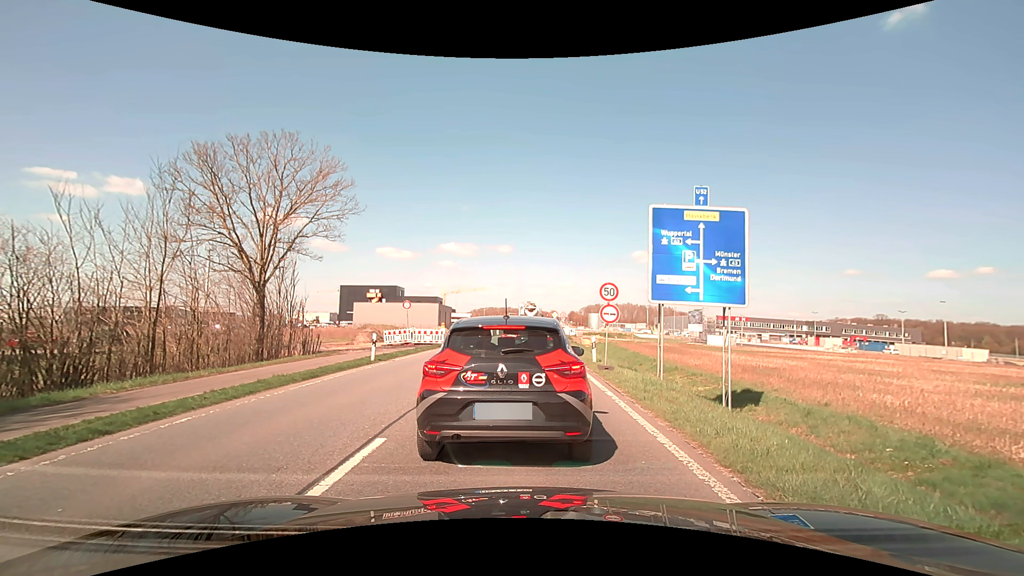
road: primary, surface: asphalt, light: Day
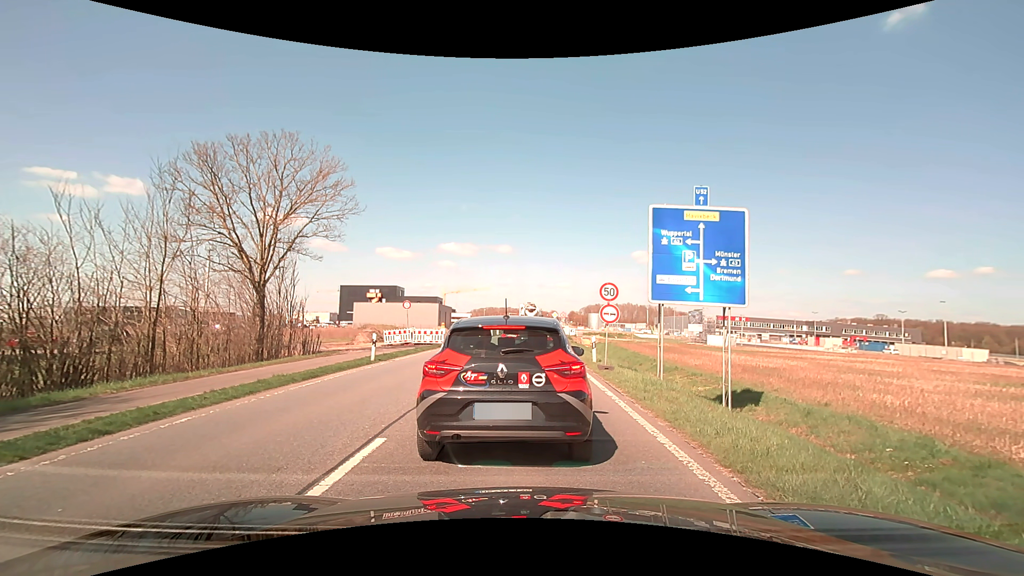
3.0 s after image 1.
(0.0, 0.0) m; 0°
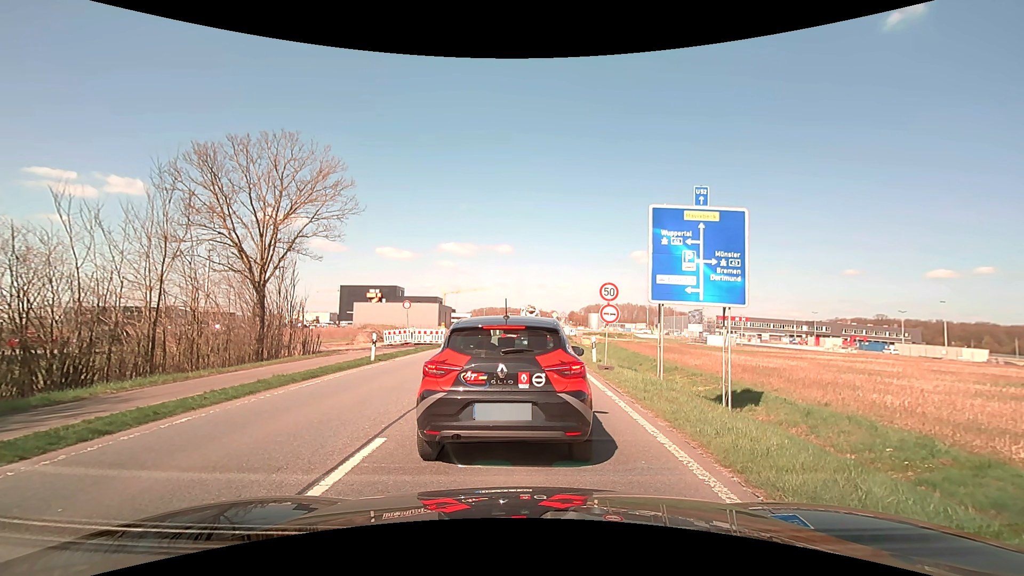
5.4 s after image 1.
(0.0, 0.0) m; 0°
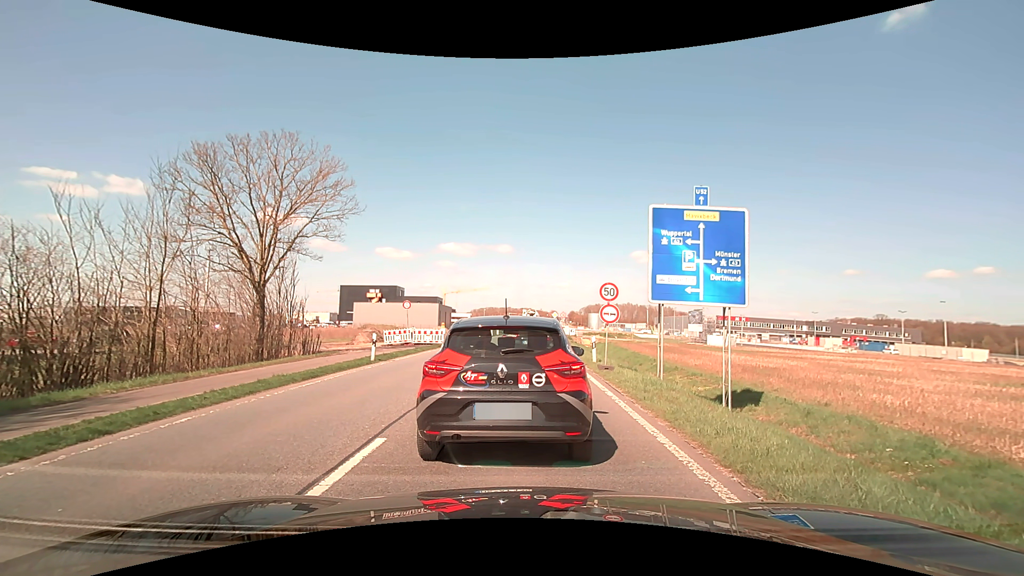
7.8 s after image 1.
(0.0, 0.0) m; 0°
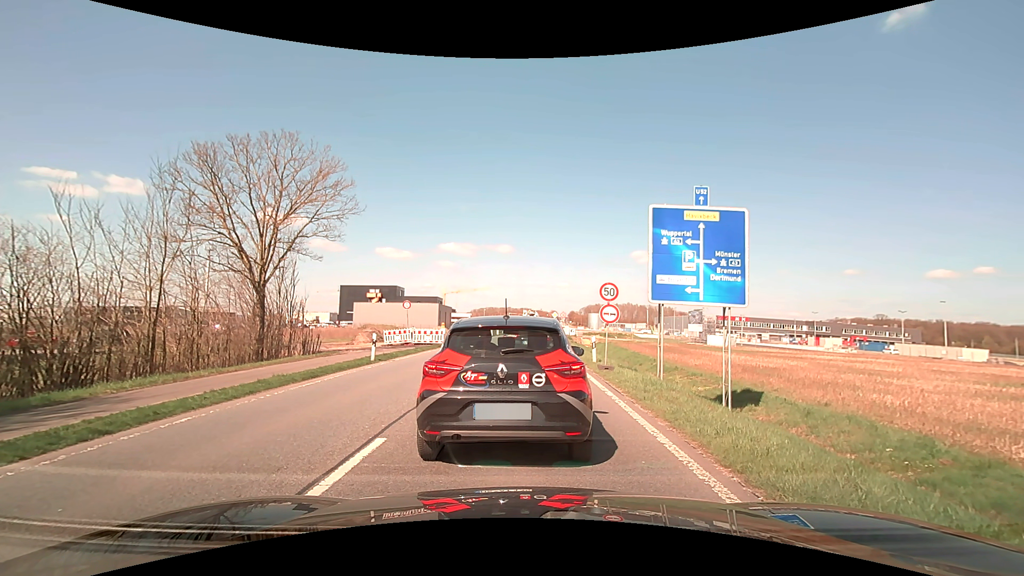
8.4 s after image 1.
(0.0, 0.0) m; 0°
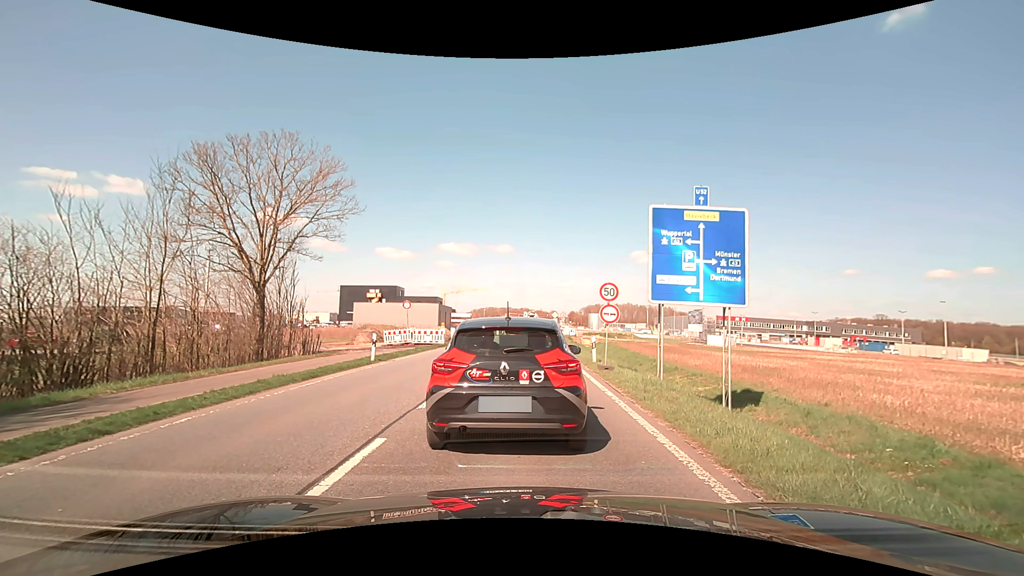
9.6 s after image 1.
(0.0, 0.0) m; 0°
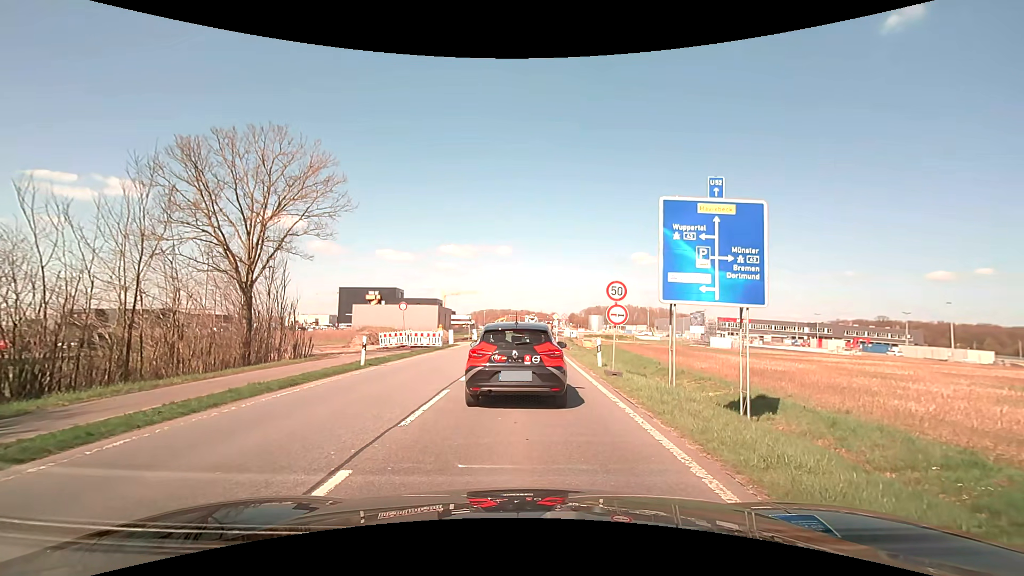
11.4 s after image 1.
(0.0, +1.3) m; 0°
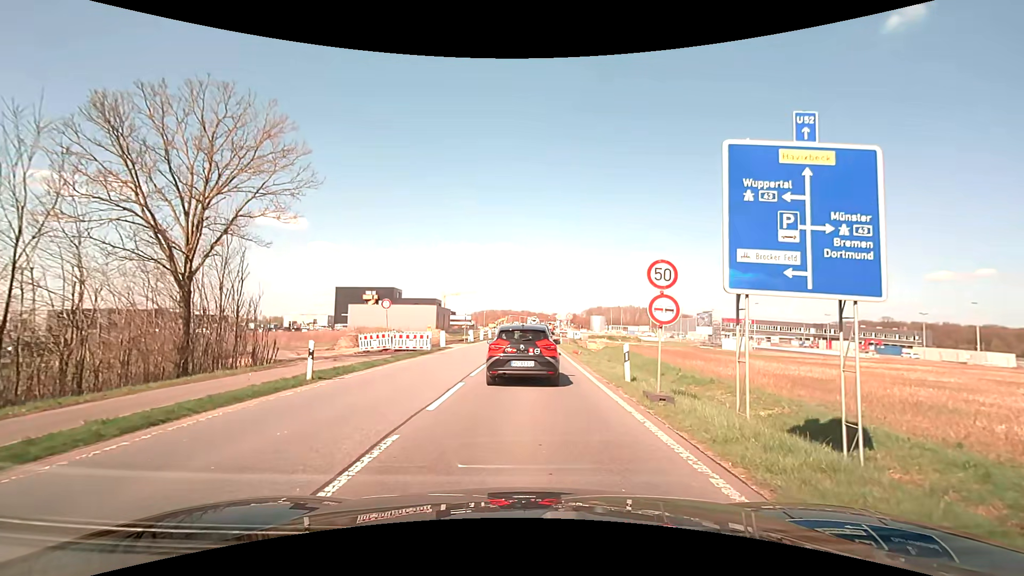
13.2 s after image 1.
(0.0, +4.7) m; 0°
(0, +10) (0, +20) (0, +30) (+1, +40) (+1, +50) (+1, +60) (+2, +70) (+2, +80) (+2, +90) (+3, +100) m
